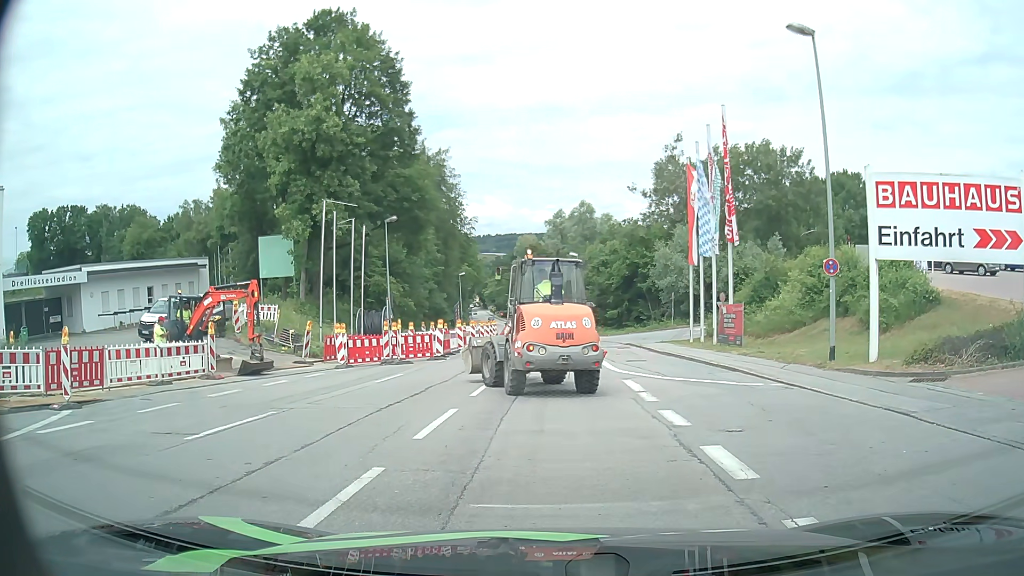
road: tertiary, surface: asphalt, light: Day
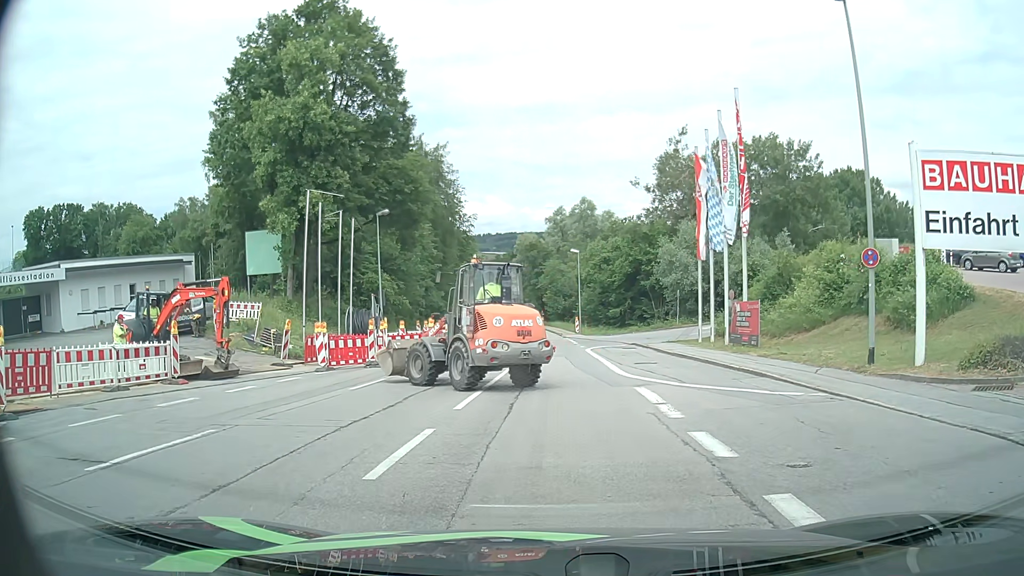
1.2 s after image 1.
(+0.1, +2.3) m; +2°
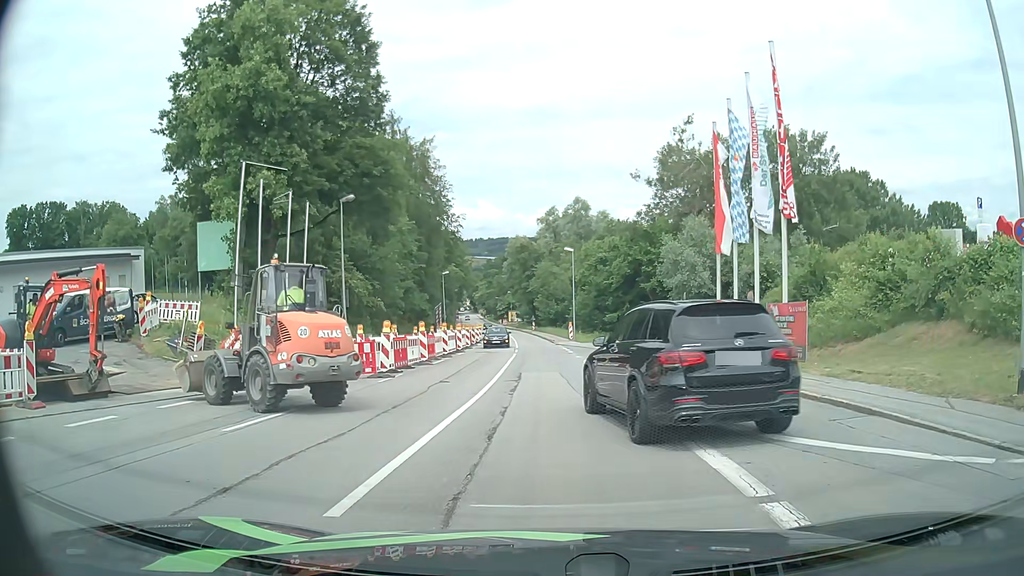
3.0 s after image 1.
(0.0, +6.0) m; 0°
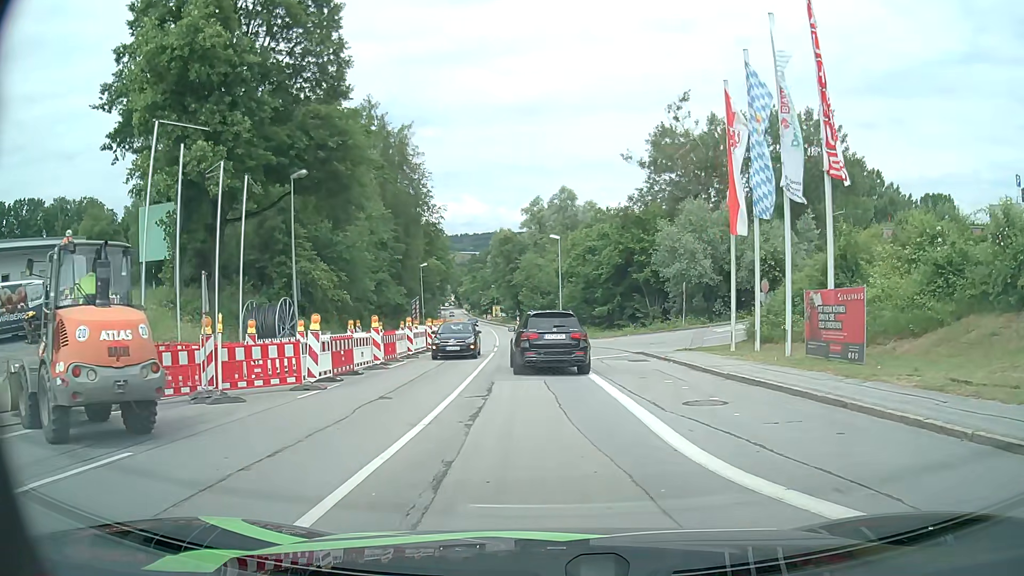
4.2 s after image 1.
(+0.1, +5.1) m; +2°
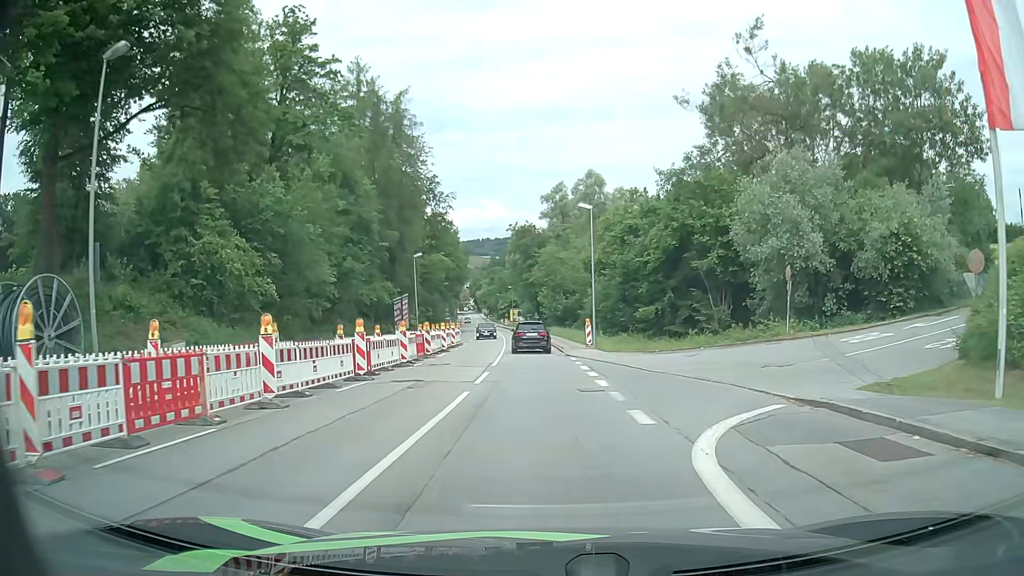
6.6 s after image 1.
(-0.2, +16.5) m; -1°
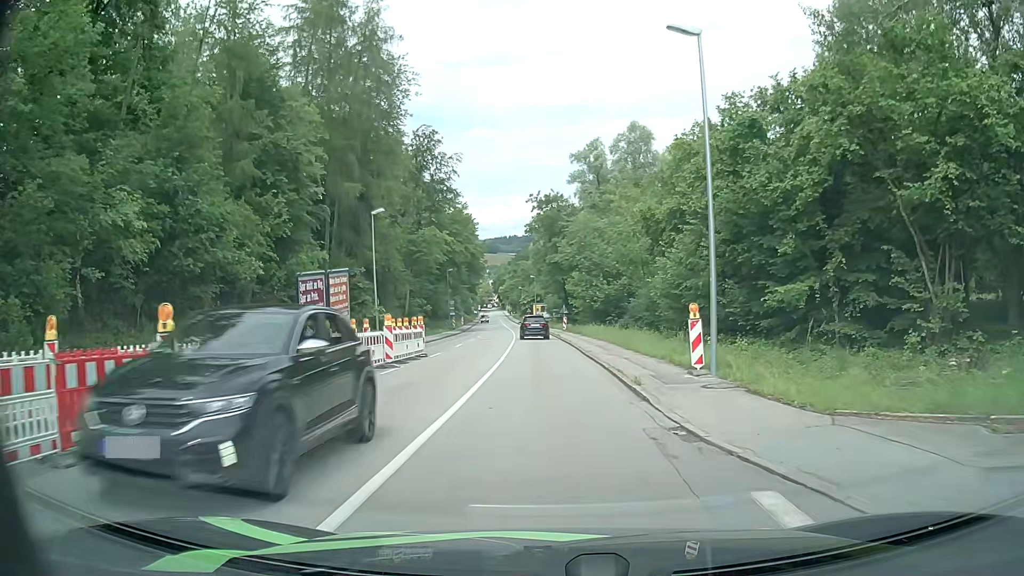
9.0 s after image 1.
(-0.5, +23.8) m; -2°
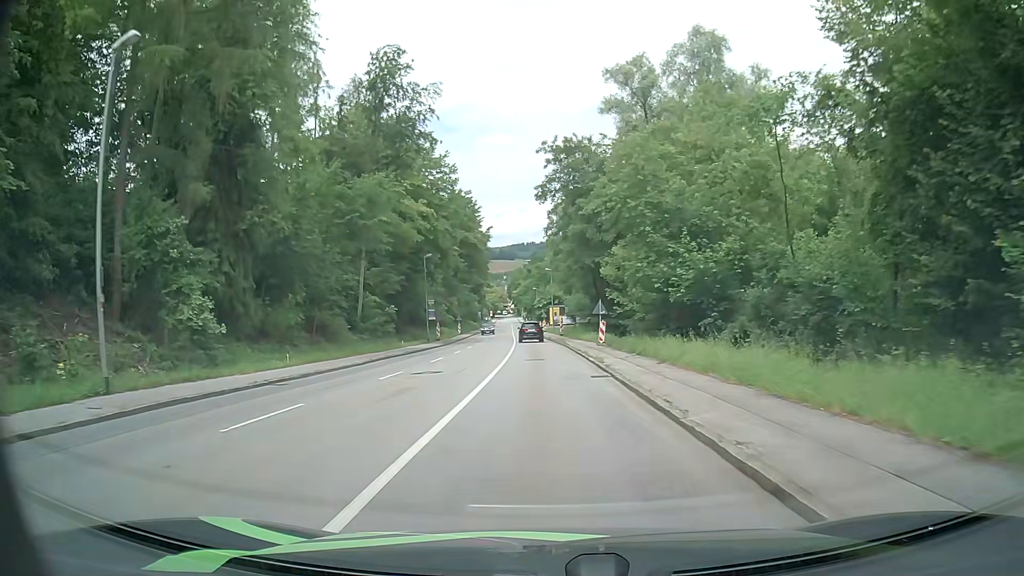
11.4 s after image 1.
(-0.5, +28.1) m; -2°
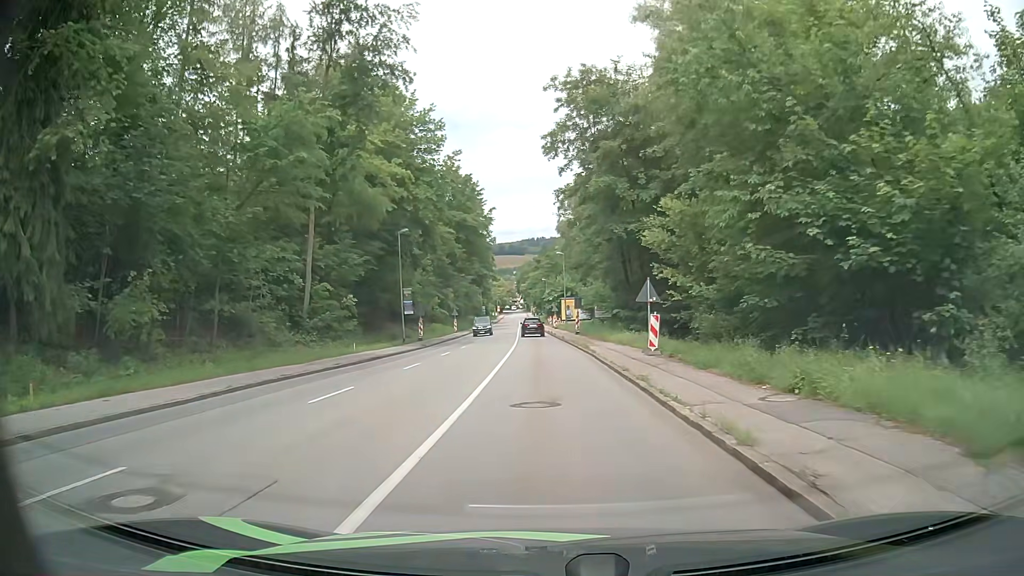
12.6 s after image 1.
(0.0, +14.9) m; 0°
(0, +10) (0, +20) (-1, +30) (-1, +40) (-1, +50) (-2, +60) (-2, +70) (-3, +80) (-3, +90) (-4, +100) m
